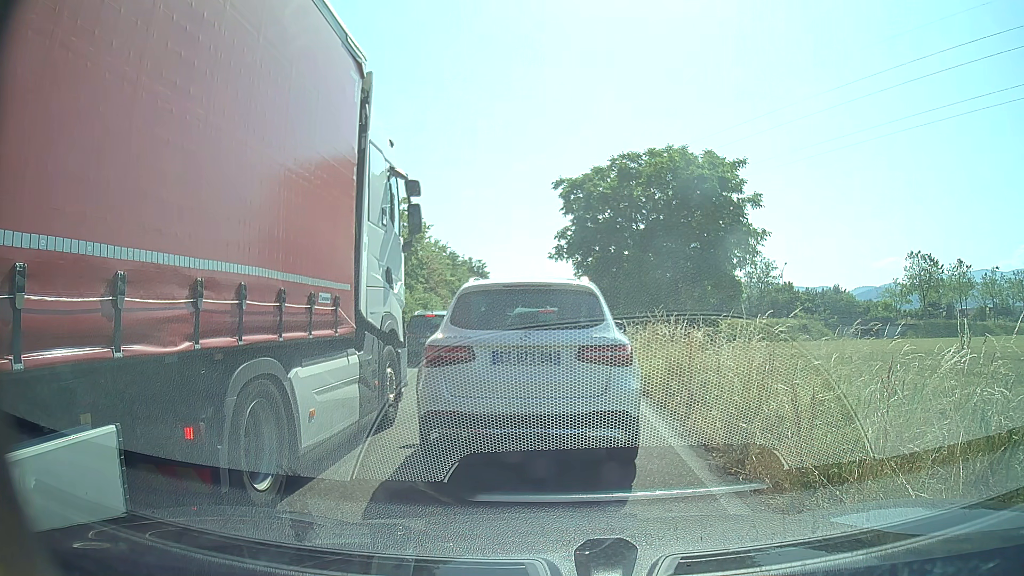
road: trunk_link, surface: asphalt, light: Day
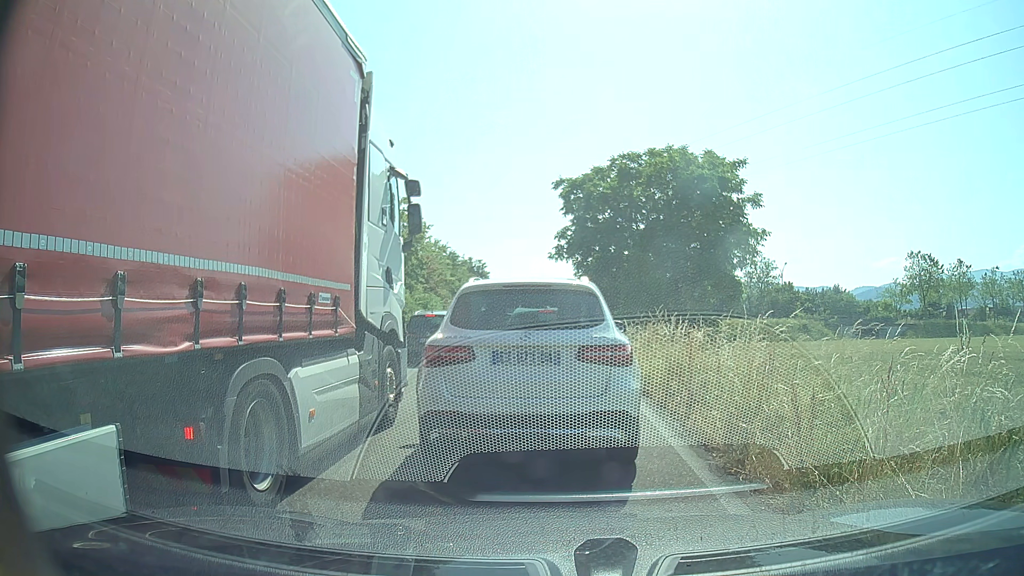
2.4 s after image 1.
(0.0, 0.0) m; 0°
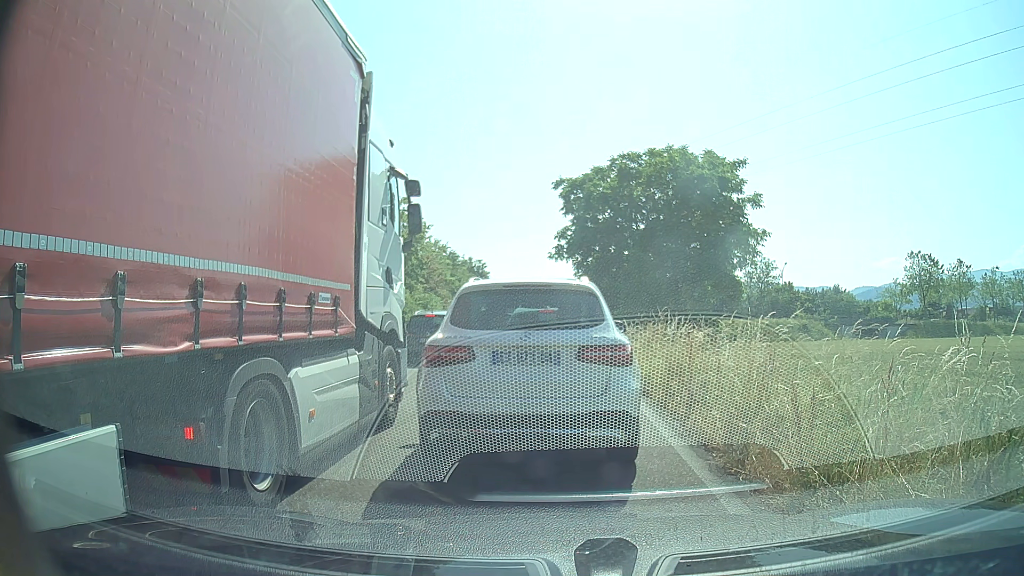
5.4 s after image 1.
(0.0, 0.0) m; 0°
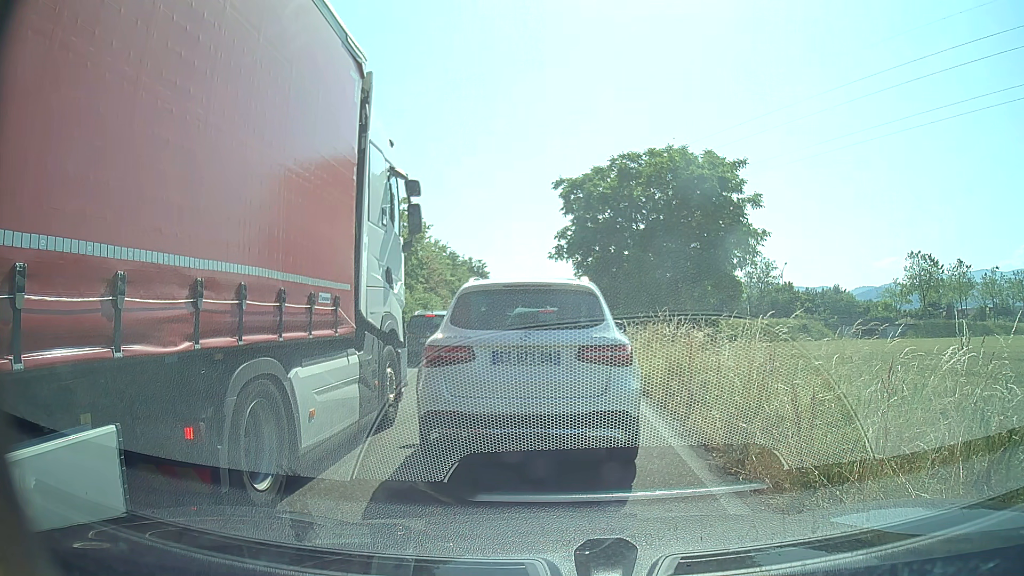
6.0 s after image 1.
(0.0, 0.0) m; 0°
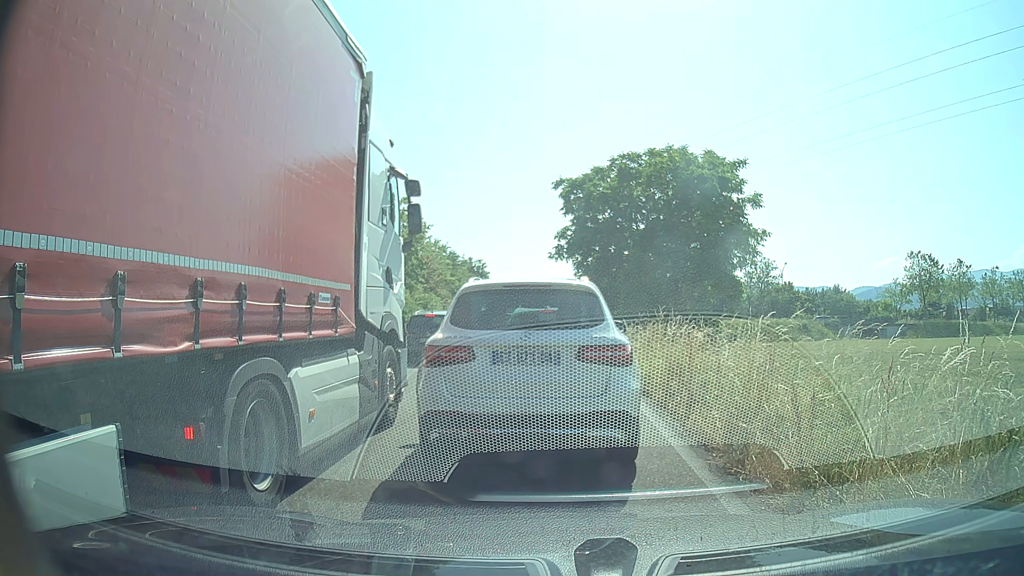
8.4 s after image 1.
(0.0, 0.0) m; 0°
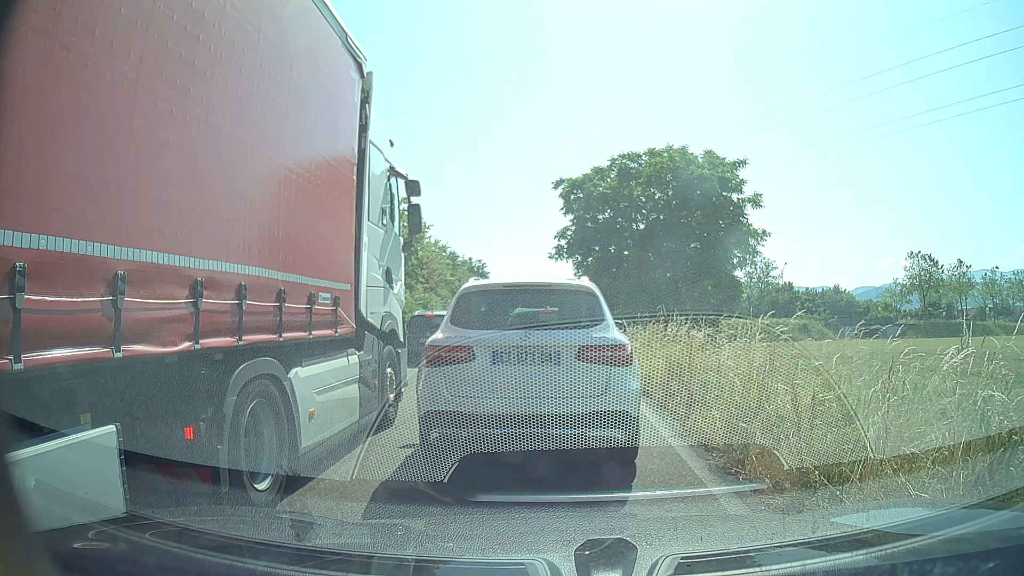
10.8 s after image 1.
(0.0, 0.0) m; 0°
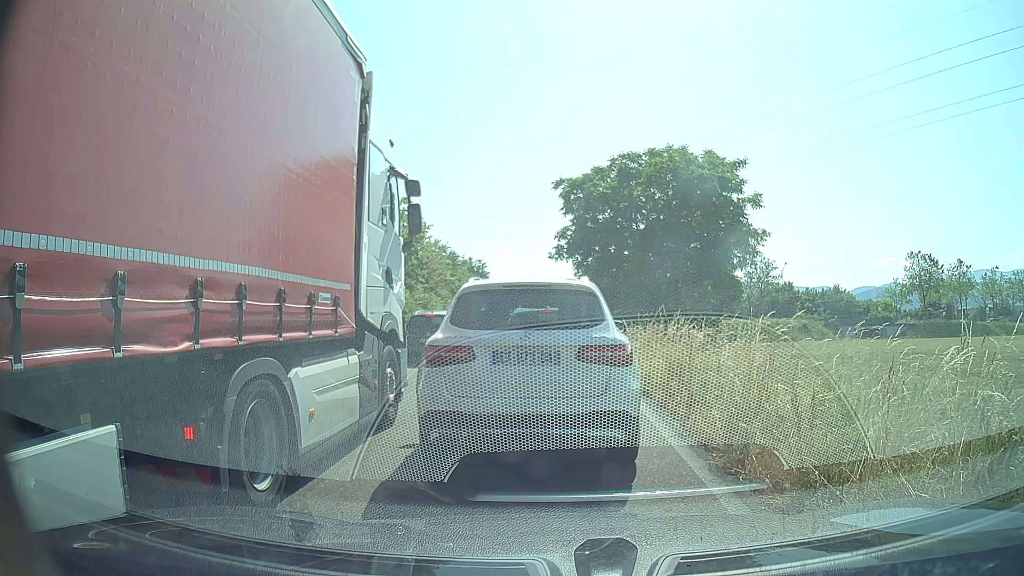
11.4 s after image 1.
(0.0, 0.0) m; 0°
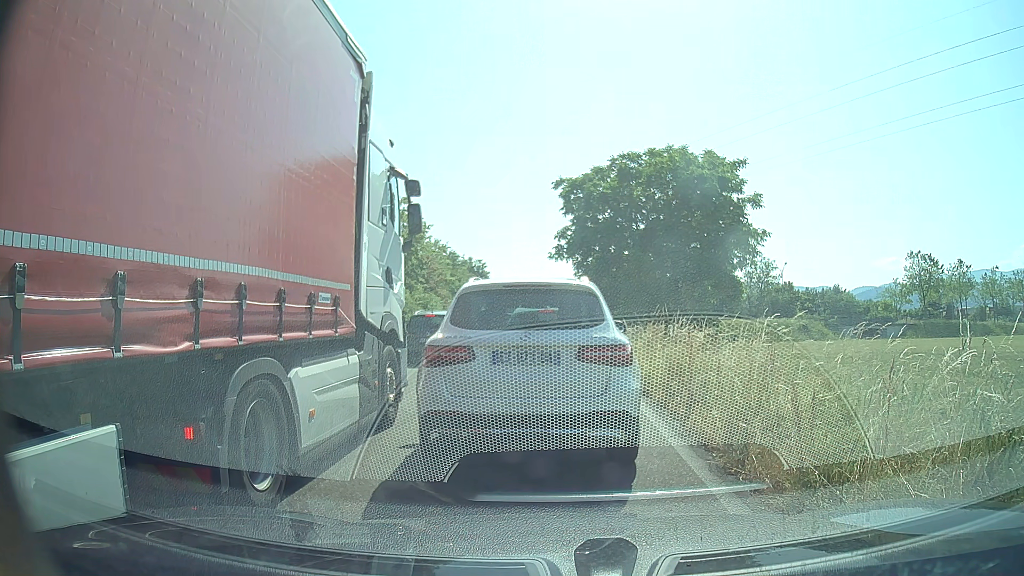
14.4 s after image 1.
(0.0, 0.0) m; 0°
